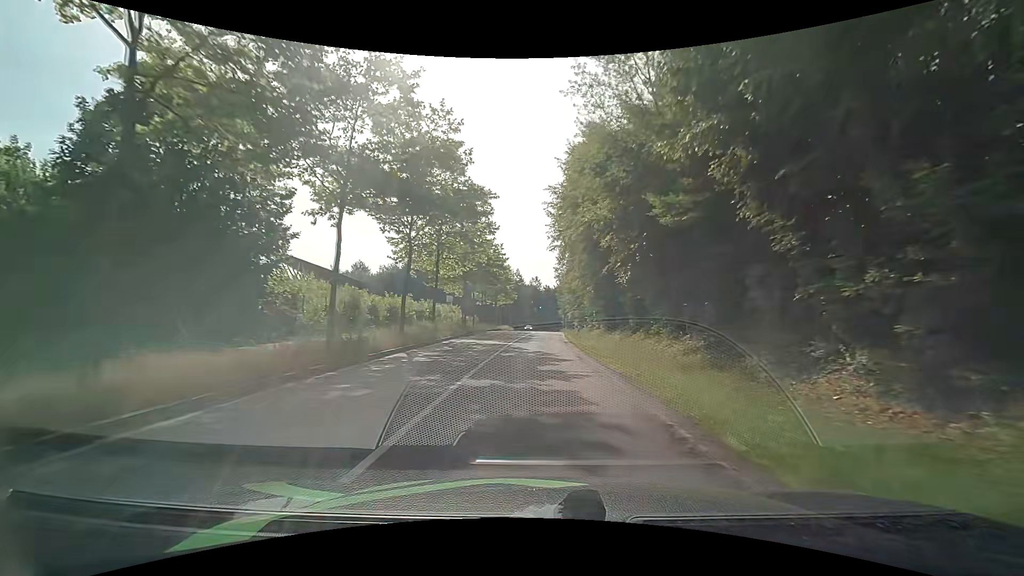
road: secondary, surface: asphalt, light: Day
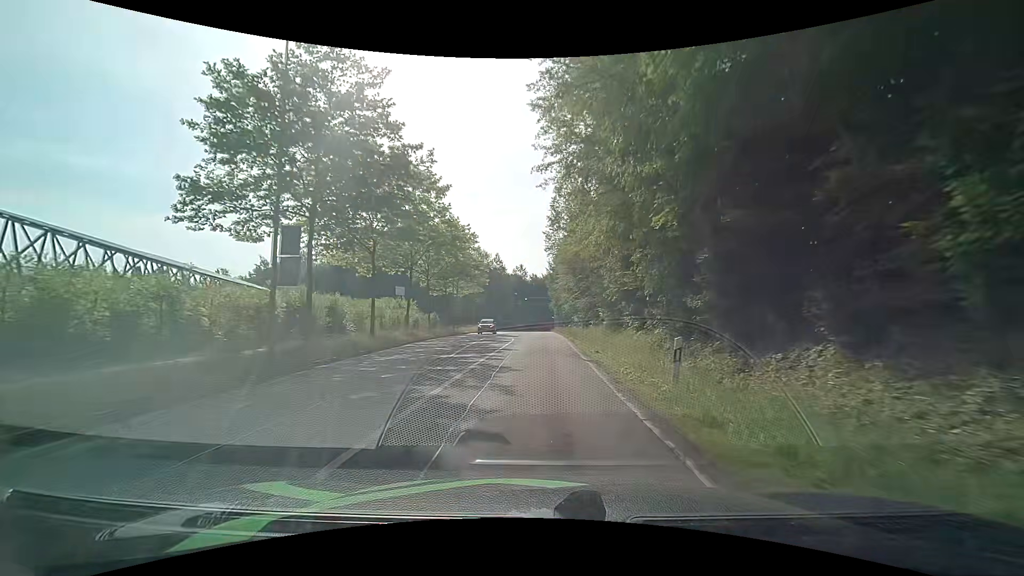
(+0.9, +30.3) m; +2°
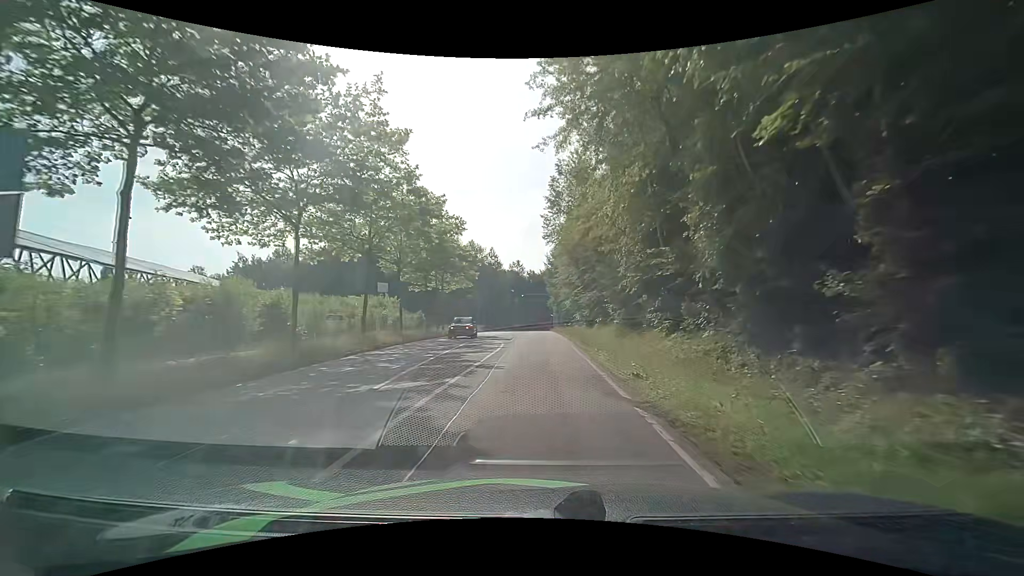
(+0.1, +7.8) m; 0°
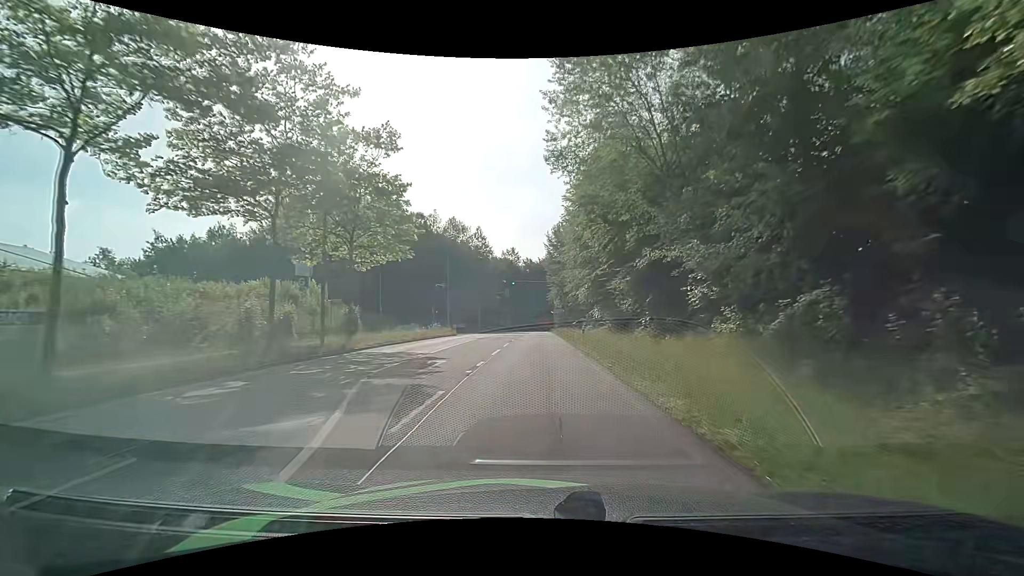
(+0.1, +23.8) m; +1°
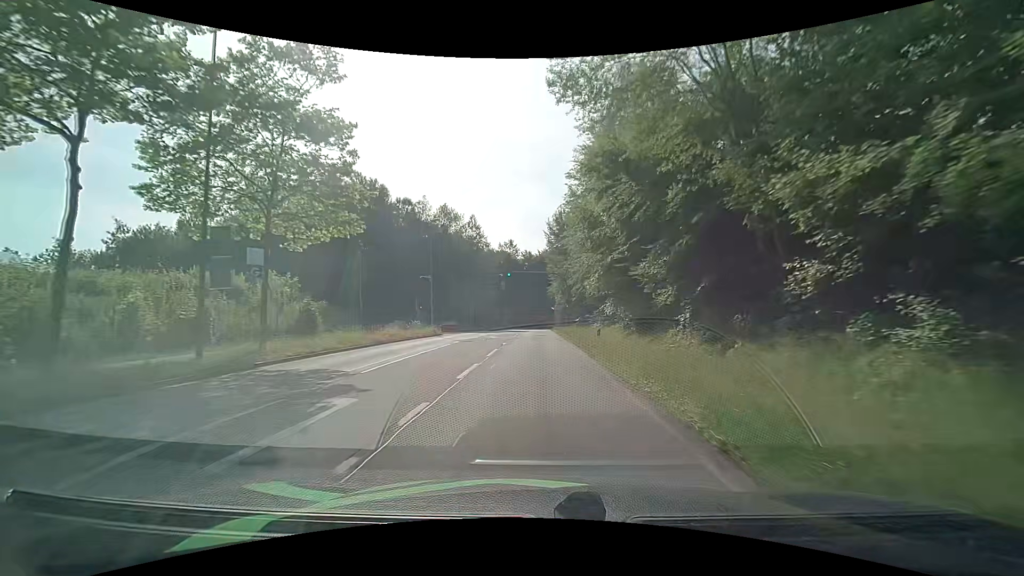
(0.0, +7.8) m; 0°
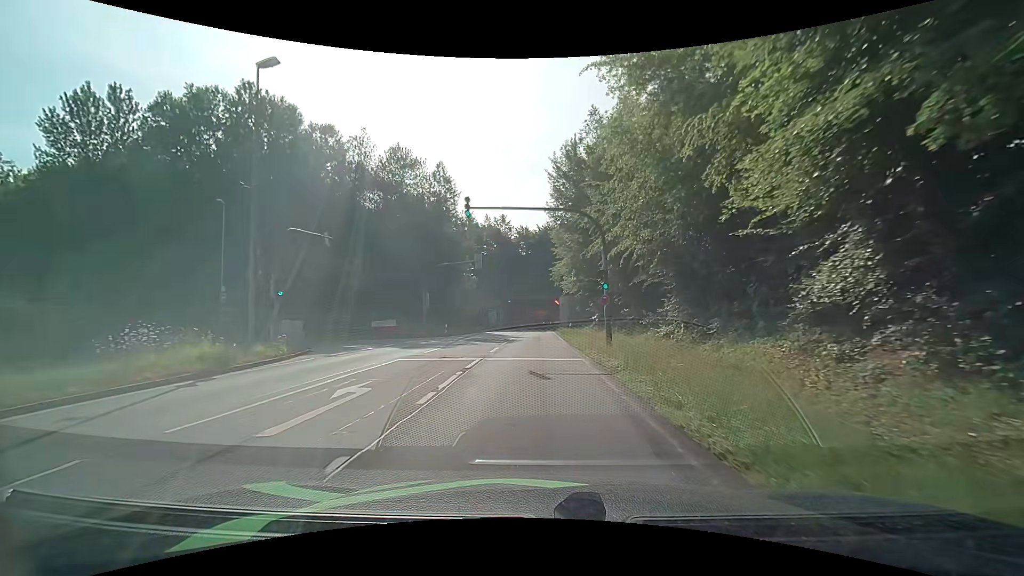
(0.0, +27.8) m; 0°
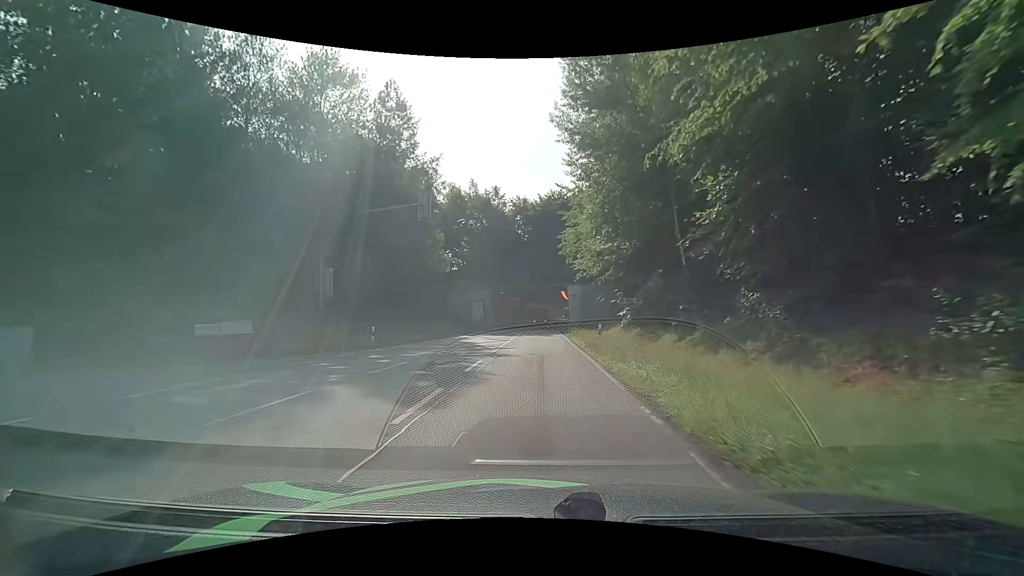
(-0.2, +19.7) m; -1°
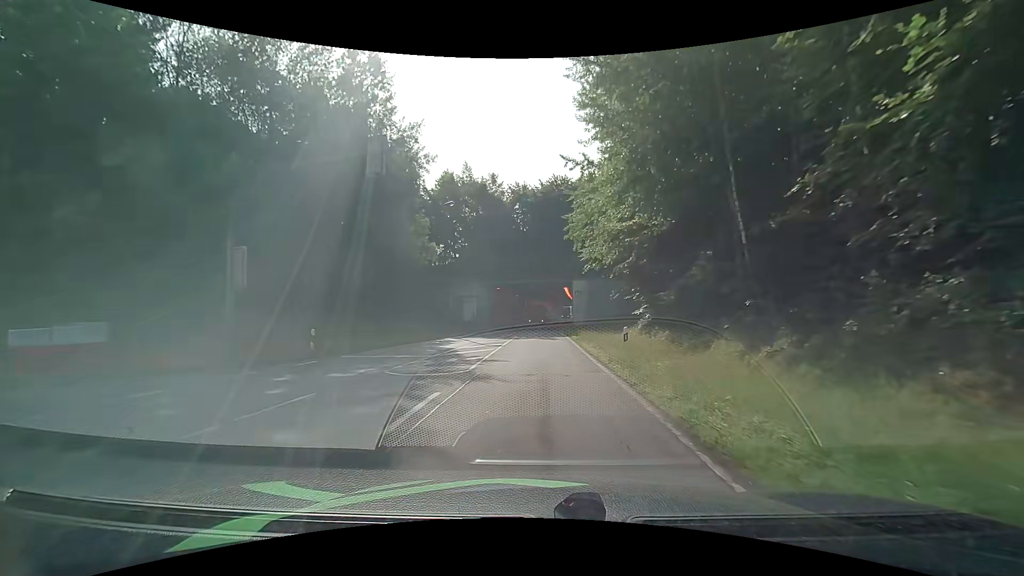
(0.0, +6.6) m; 0°
